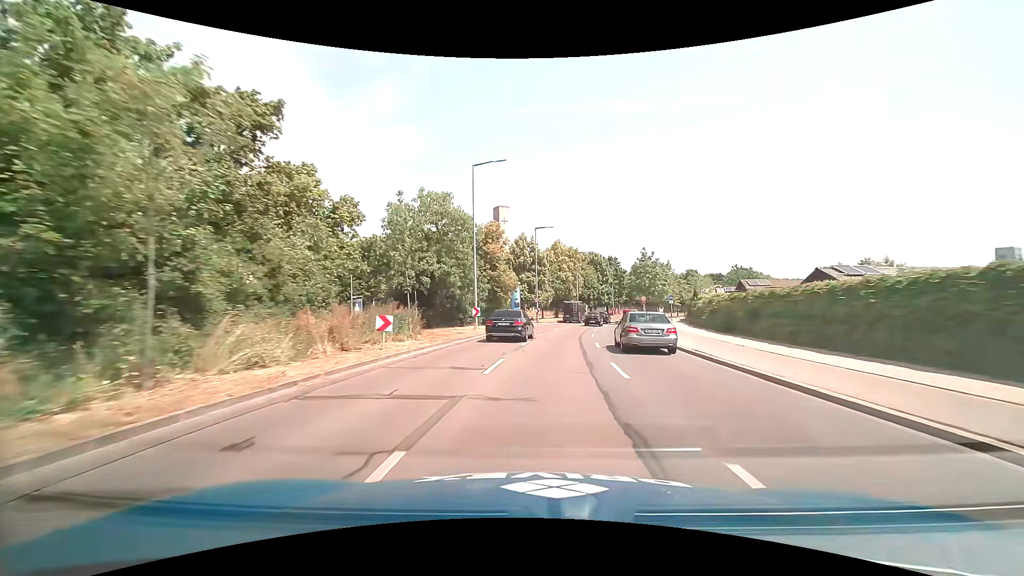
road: primary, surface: asphalt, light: Day
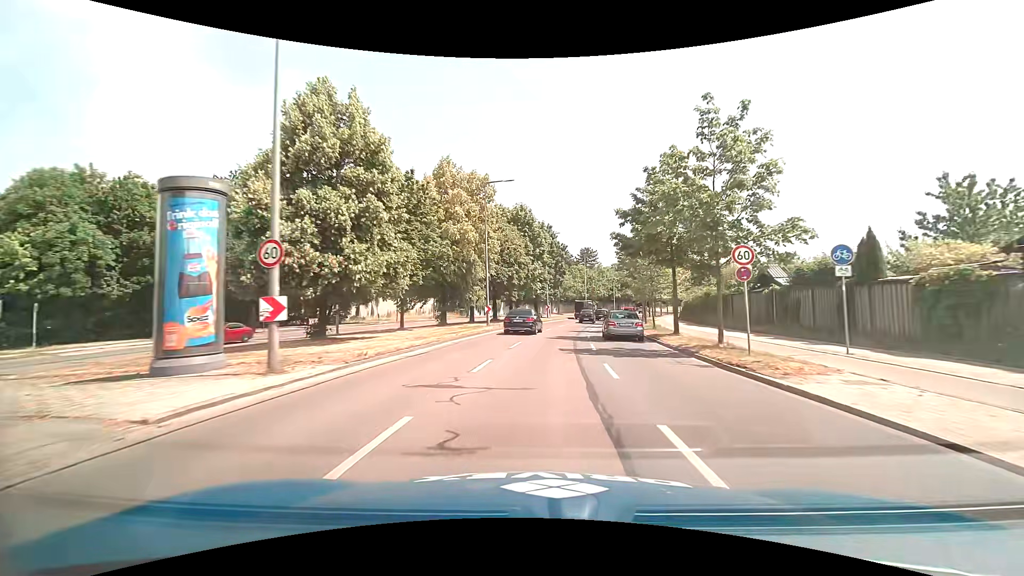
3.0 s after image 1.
(+3.9, +42.8) m; +10°
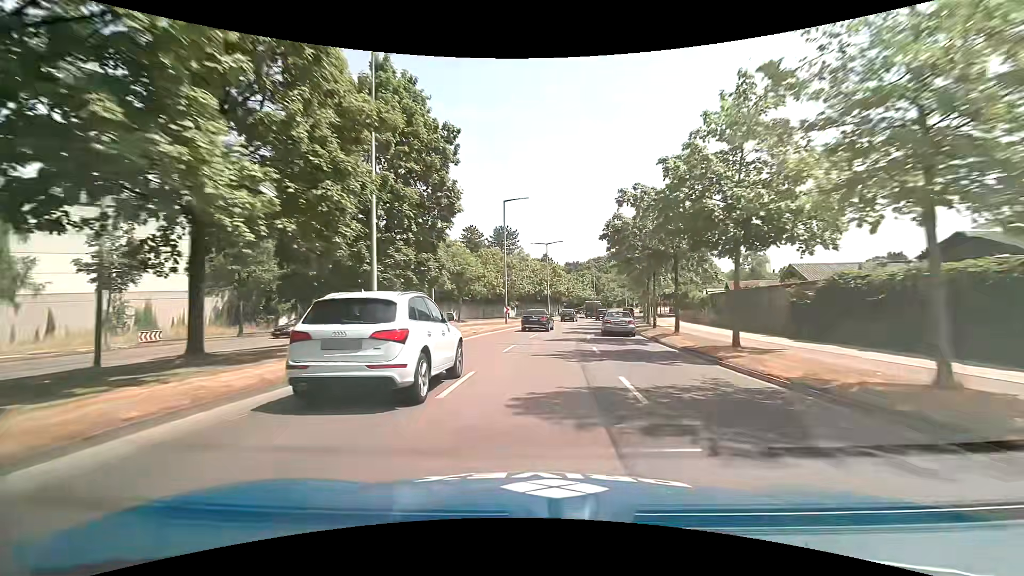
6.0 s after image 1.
(+4.1, +44.6) m; +10°
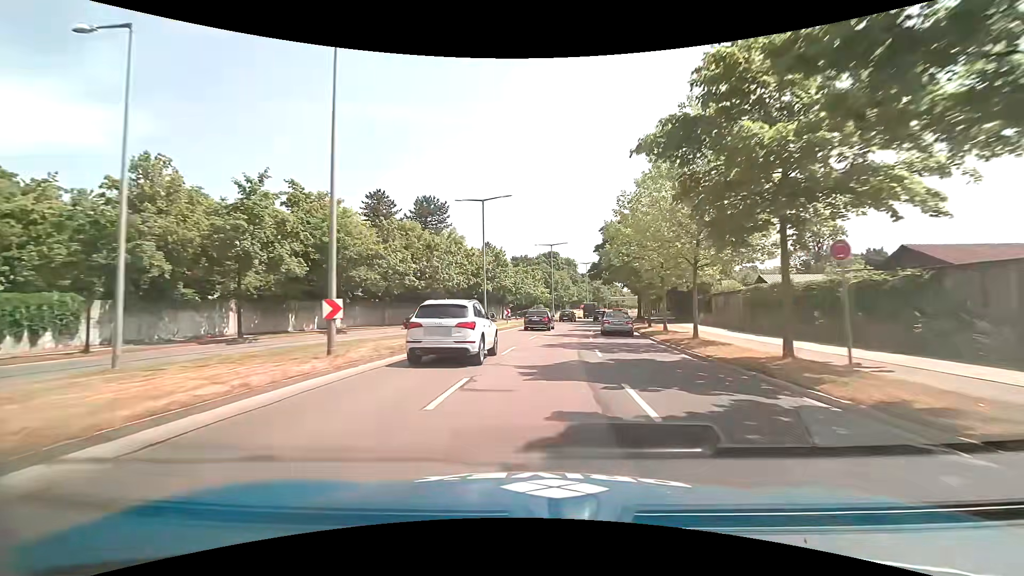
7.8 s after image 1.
(+1.6, +27.9) m; +6°
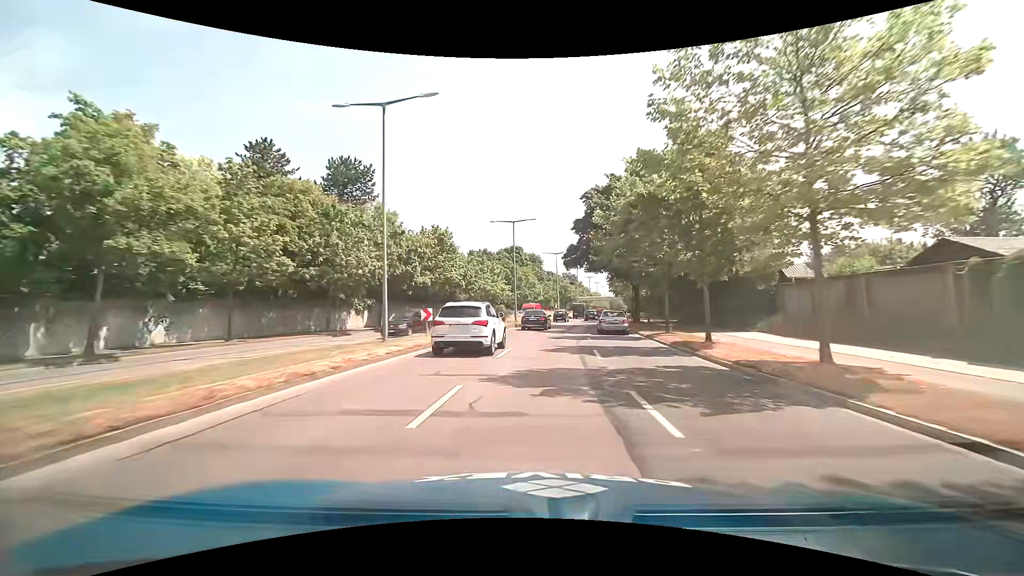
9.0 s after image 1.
(+0.7, +19.0) m; +4°
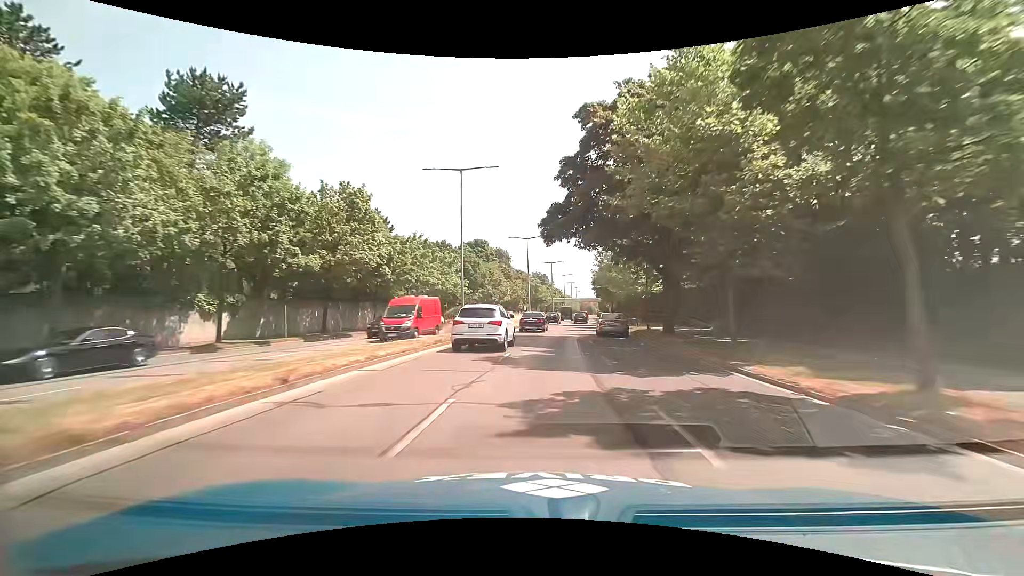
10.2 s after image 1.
(+0.6, +19.2) m; +3°
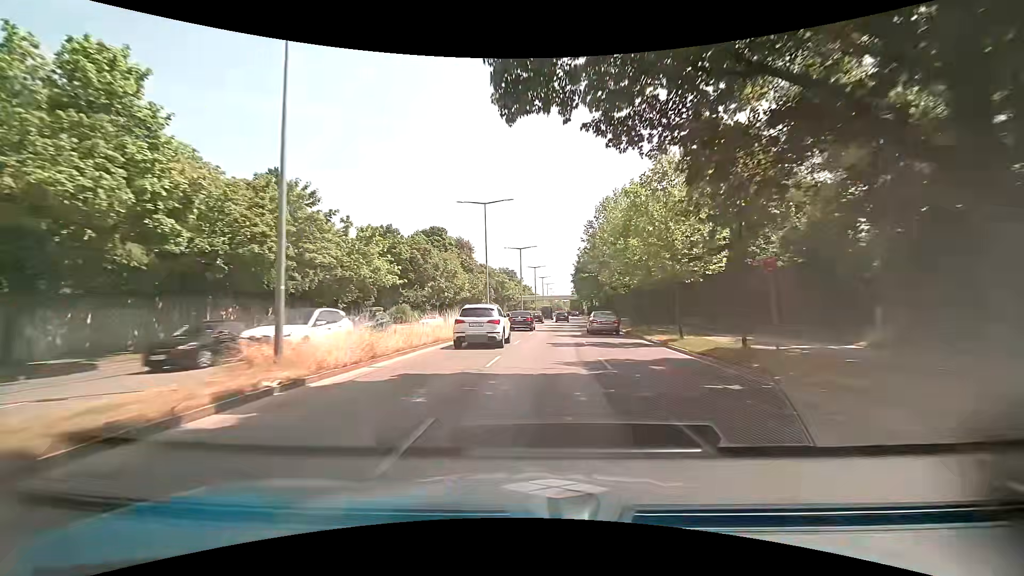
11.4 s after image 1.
(+0.7, +19.4) m; +3°
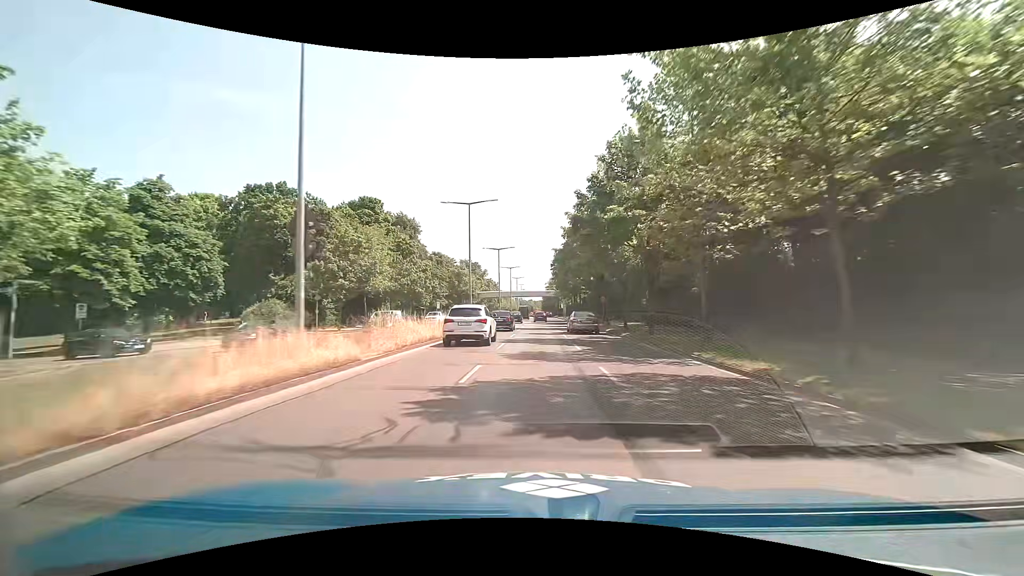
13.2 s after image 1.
(+1.3, +29.3) m; +4°
(0, +10) (0, +20) (0, +30) (0, +40) (0, +50) (0, +60) (0, +70) (0, +80) (0, +90) (+1, +100) m
